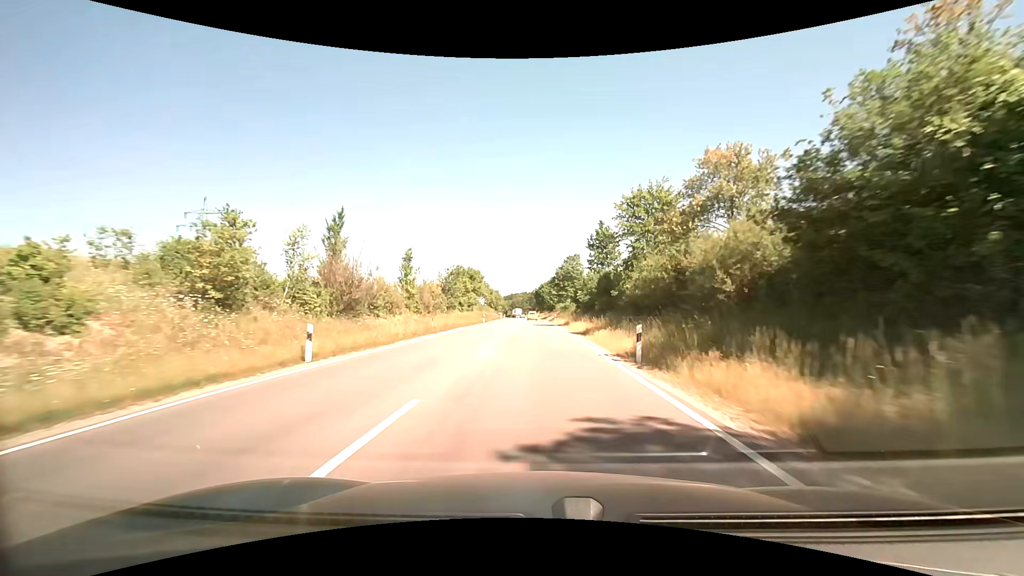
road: primary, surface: asphalt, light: Day
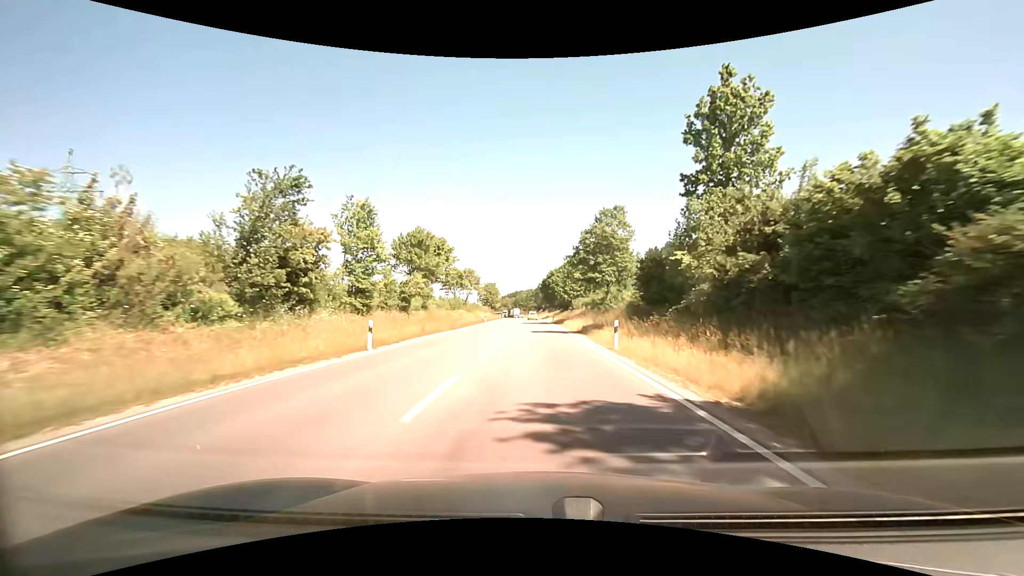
(0.0, +45.8) m; 0°
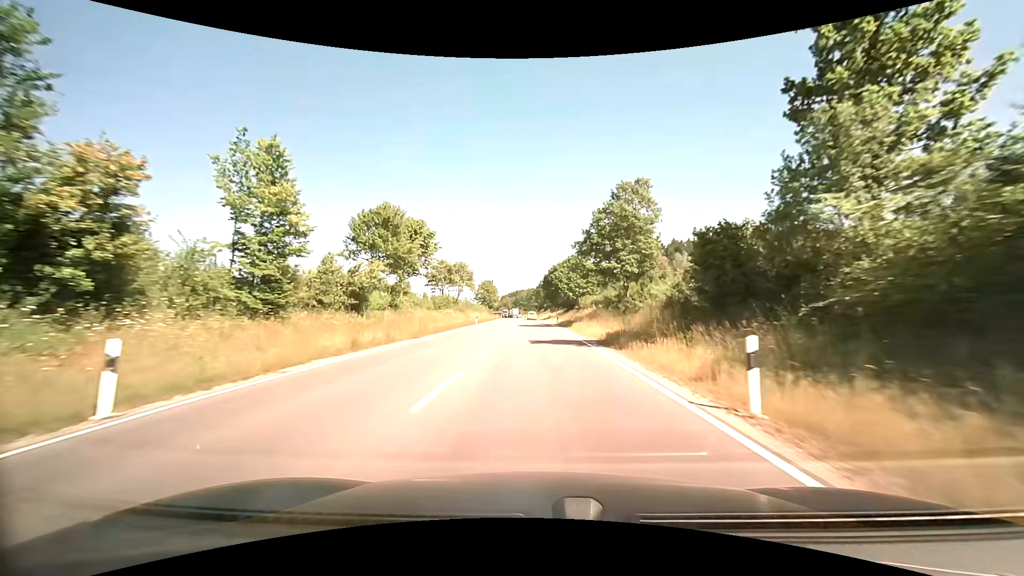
(-0.1, +11.6) m; 0°
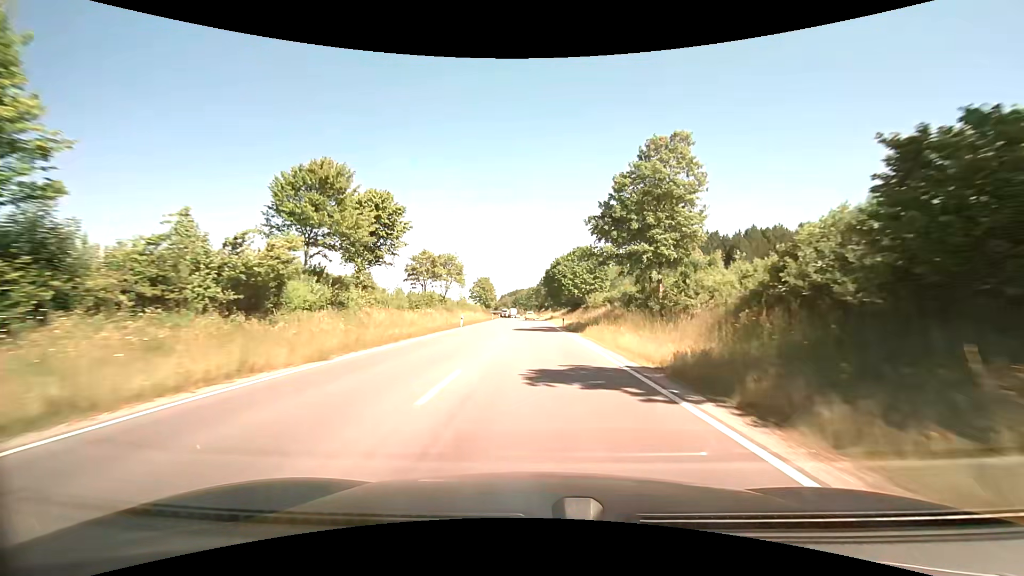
(+0.1, +11.6) m; +1°
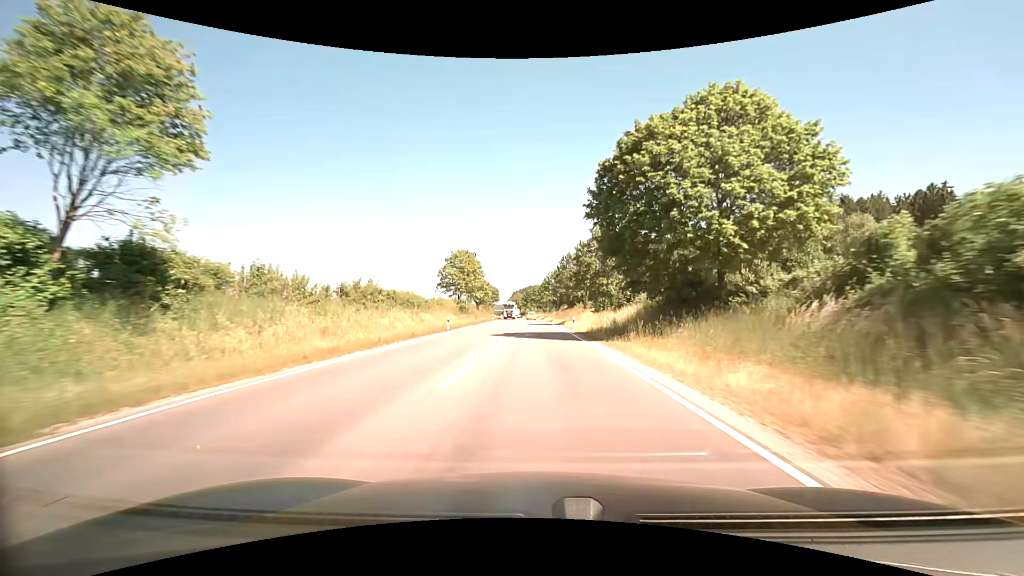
(-2.1, +59.0) m; -3°
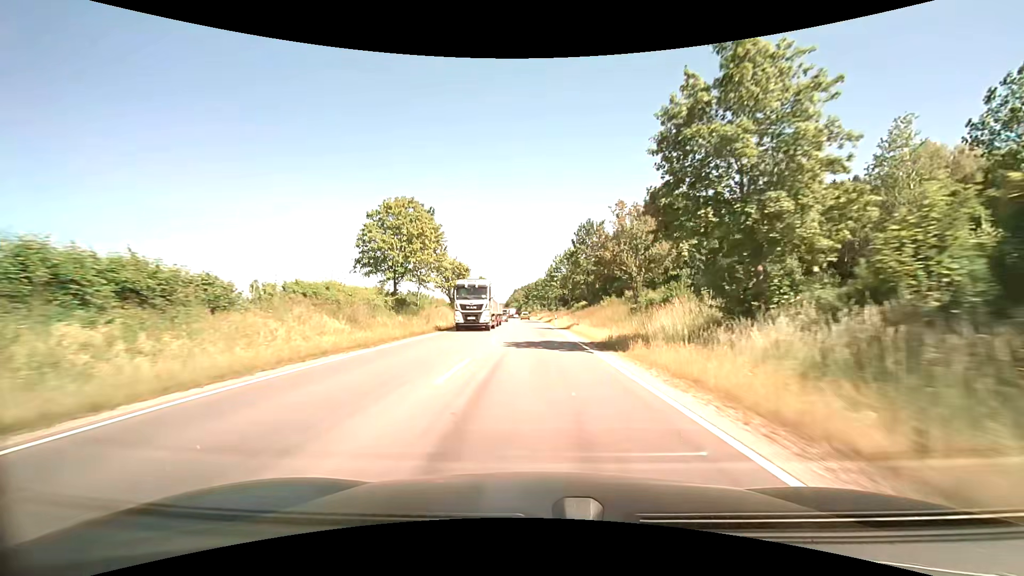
(-0.2, +36.0) m; -1°
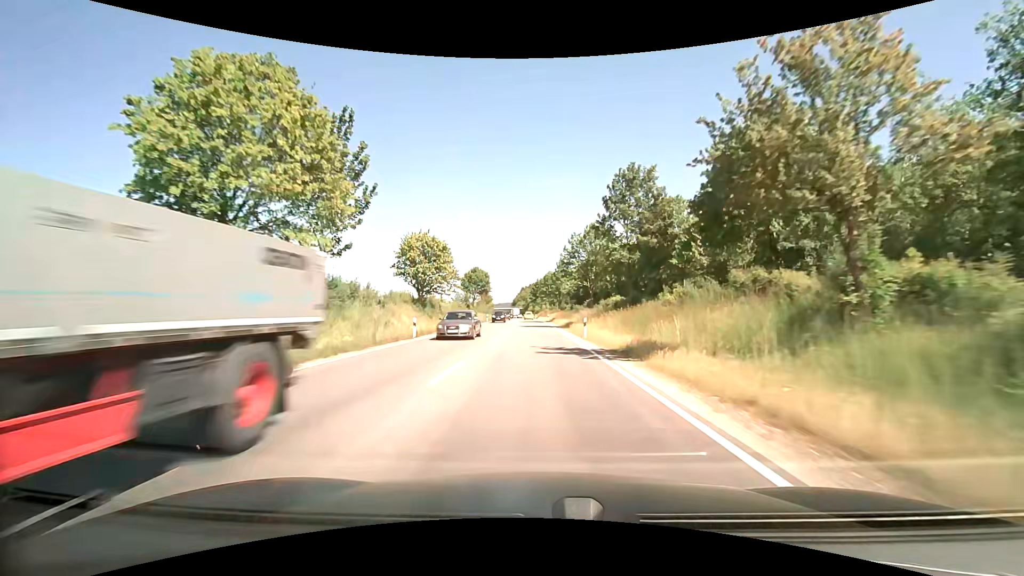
(+0.1, +24.3) m; 0°
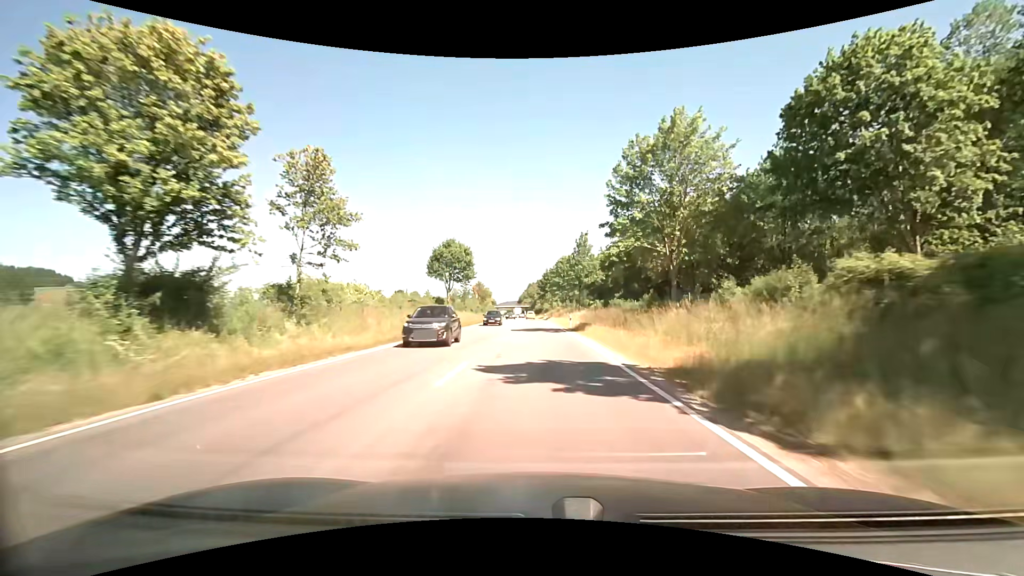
(-0.2, +36.6) m; -1°
(0, +10) (0, +20) (0, +30) (0, +40) (-1, +50) (-1, +60) (-1, +70) (-1, +80) (-2, +90) (-2, +100) m
